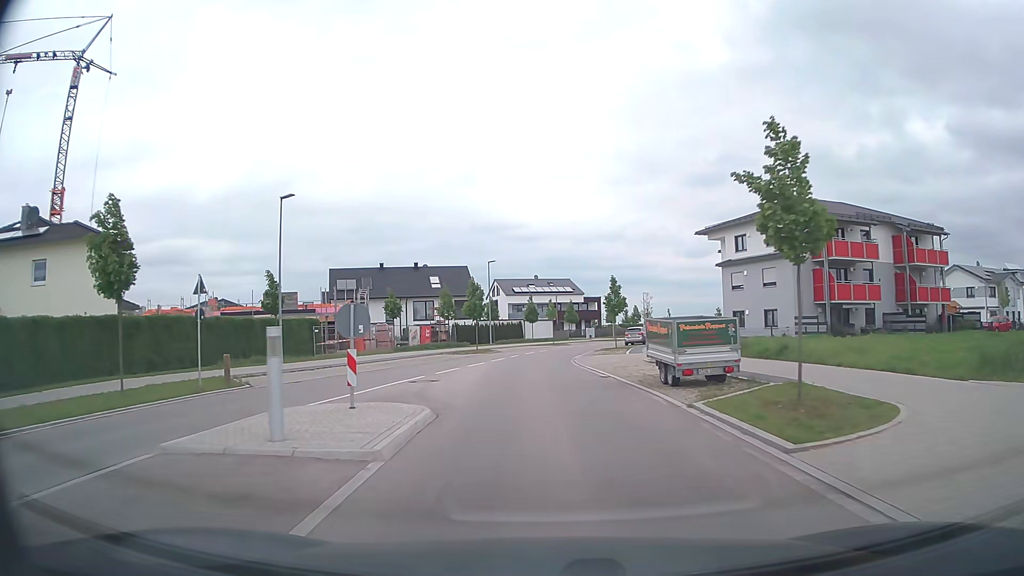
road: tertiary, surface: asphalt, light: Day
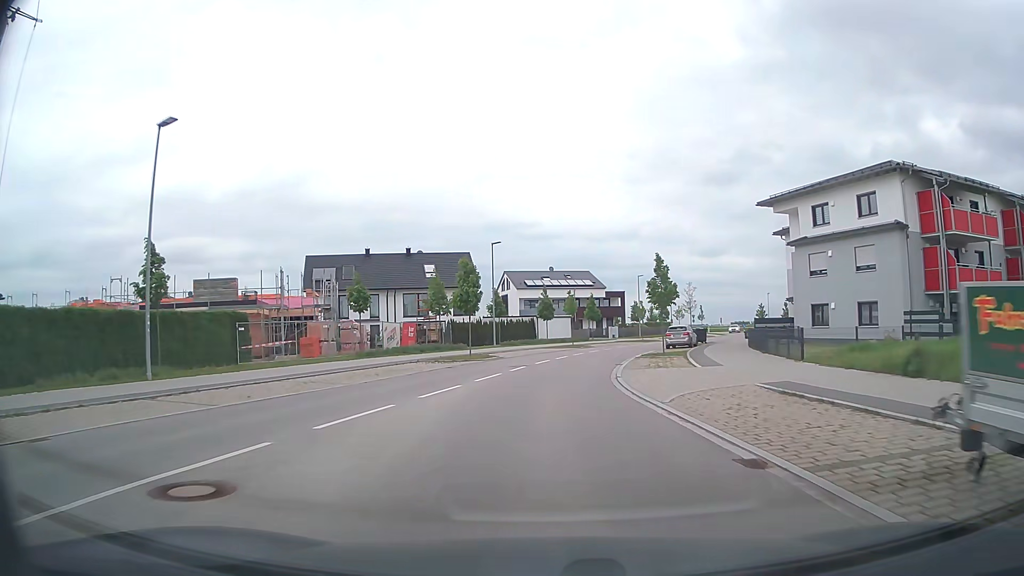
(-0.2, +13.3) m; -1°
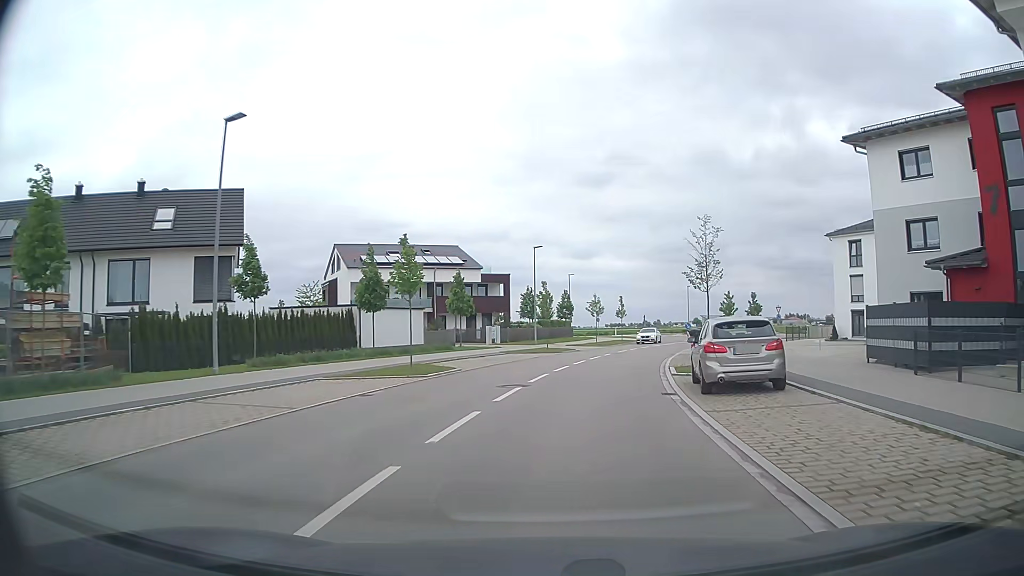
(+2.2, +32.4) m; +11°
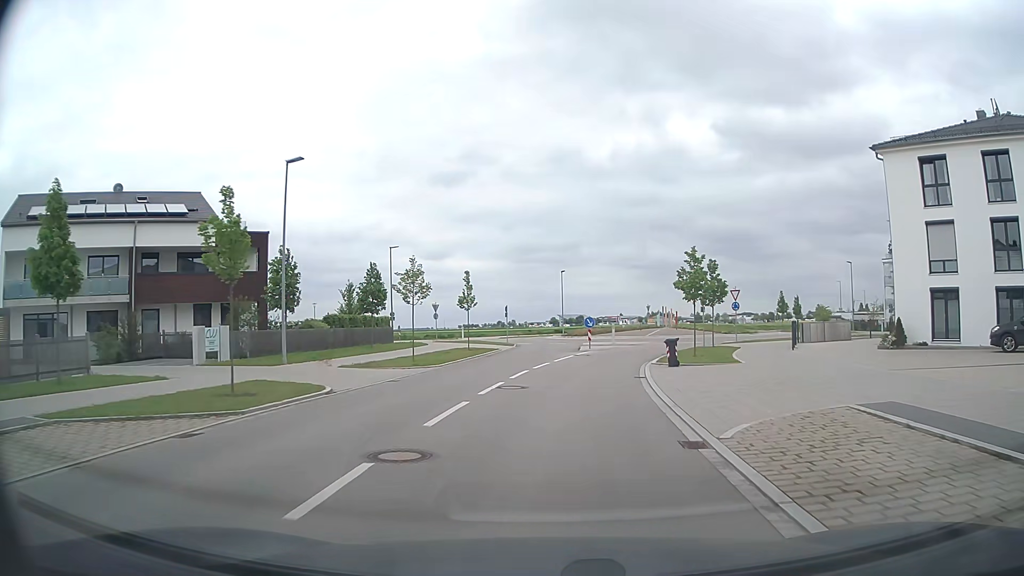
(+3.5, +30.1) m; +12°
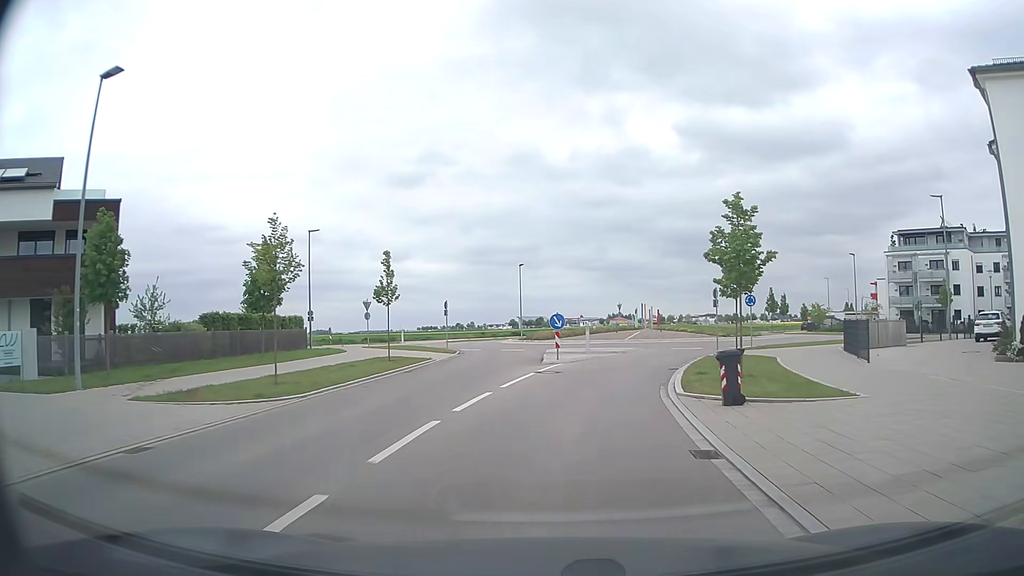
(+0.3, +11.2) m; +3°
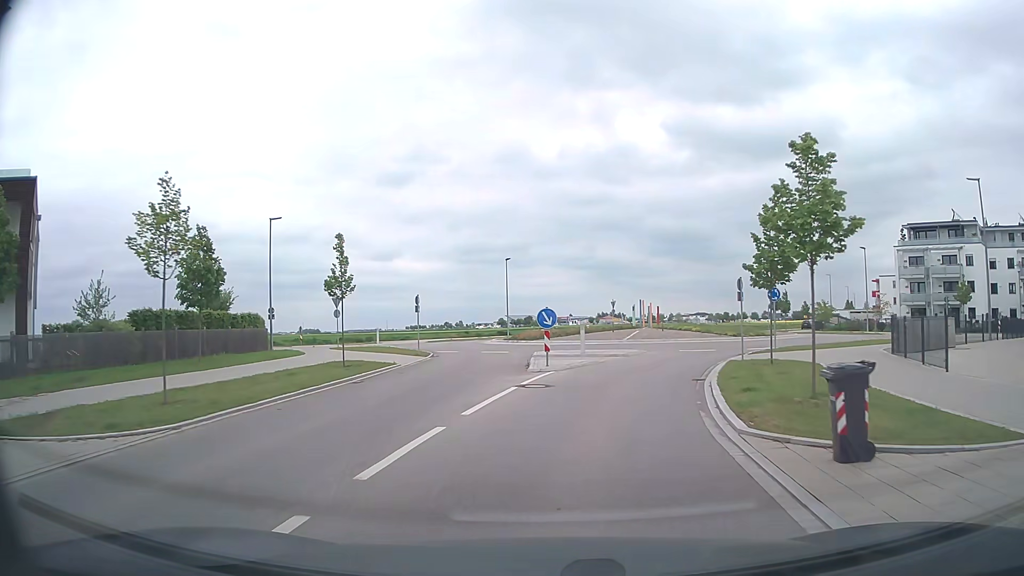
(+0.1, +5.1) m; +1°
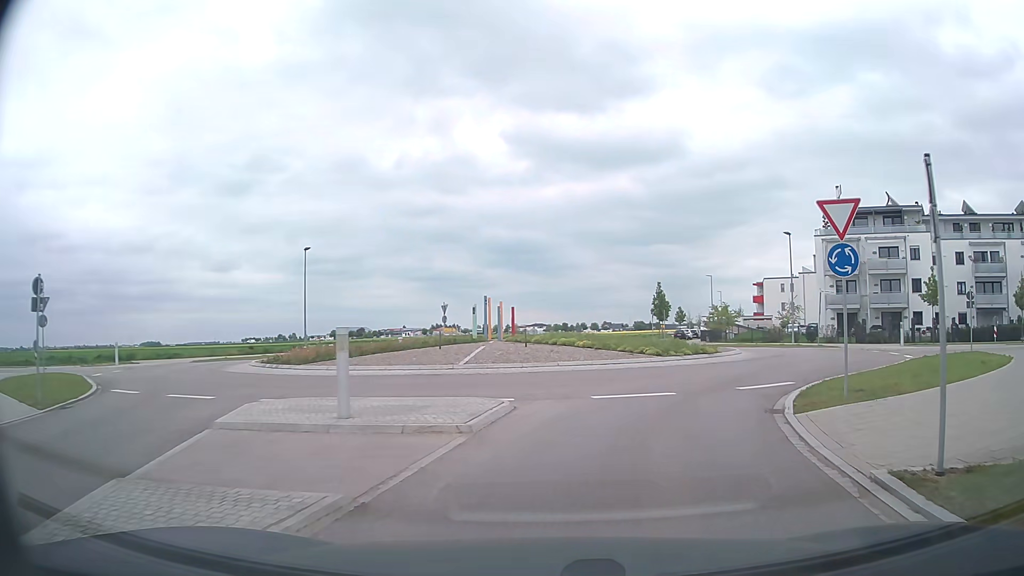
(+1.7, +17.7) m; +14°
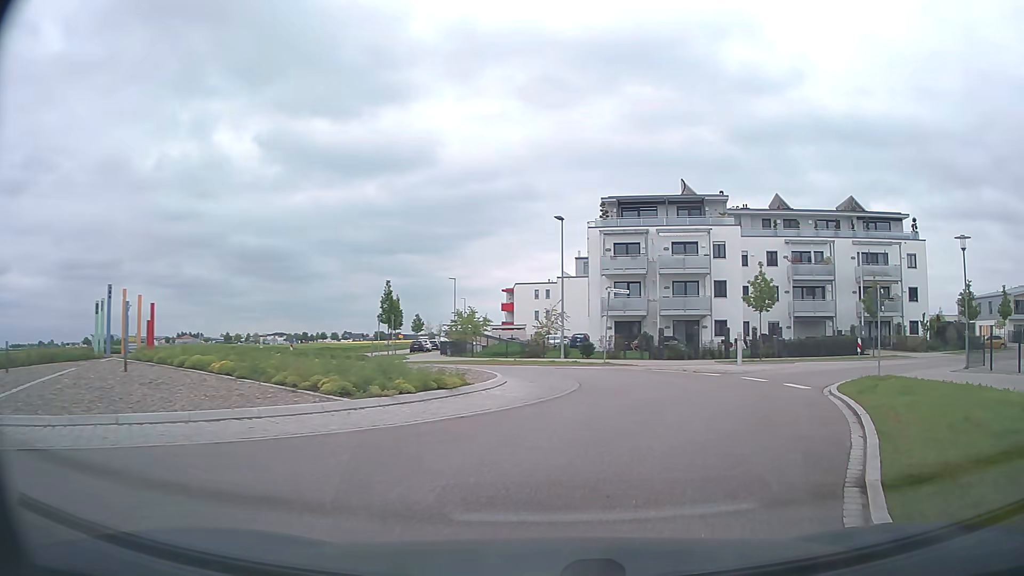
(+2.2, +11.5) m; +22°
(+1, +10) (+2, +20) (-2, +29) (-9, +36) (-14, +45) (-16, +55) (-17, +65) (-18, +75) (-18, +85) (-19, +95) m
